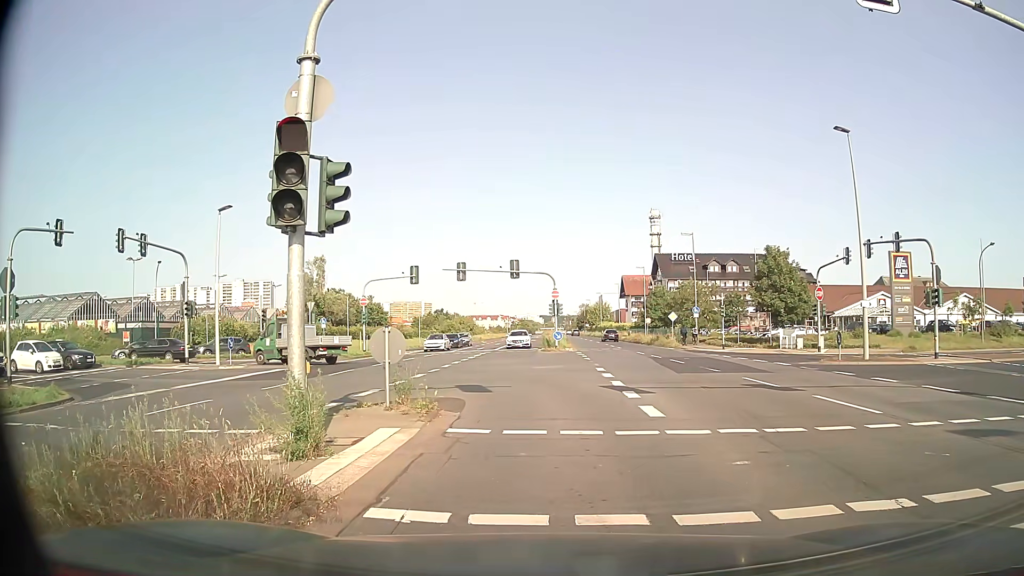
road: primary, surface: asphalt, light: Day
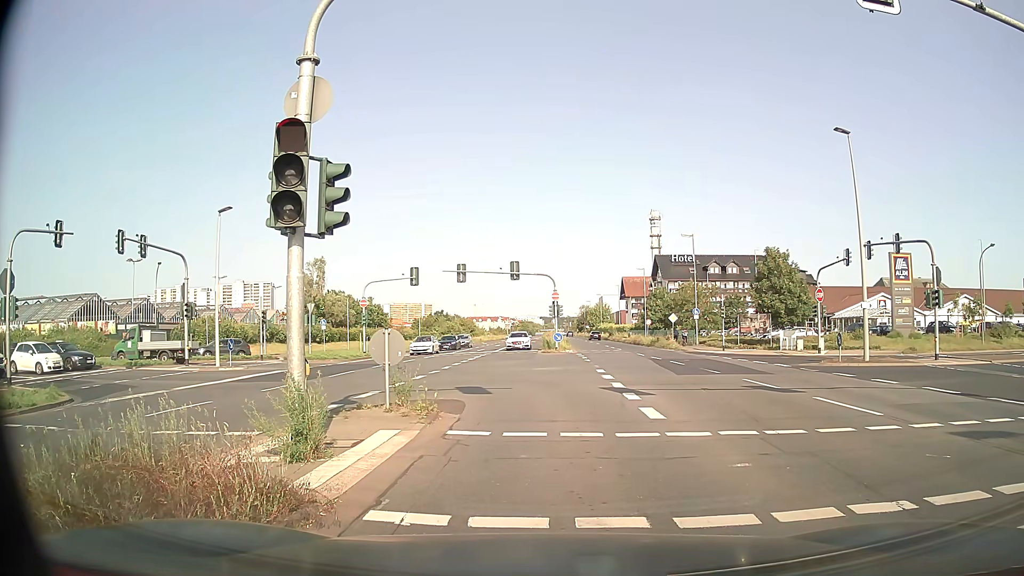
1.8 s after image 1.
(0.0, +0.1) m; 0°
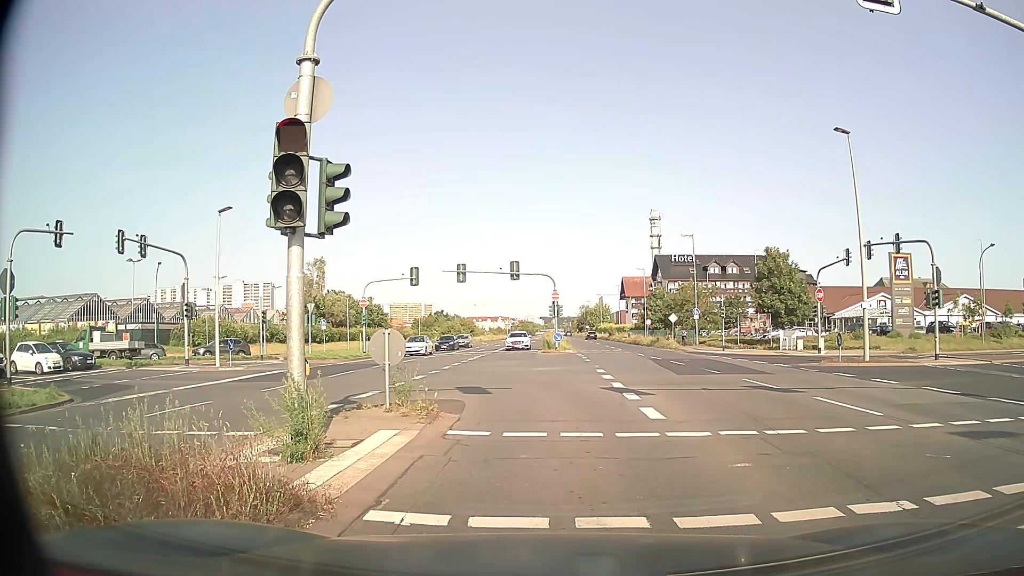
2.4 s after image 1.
(0.0, 0.0) m; 0°
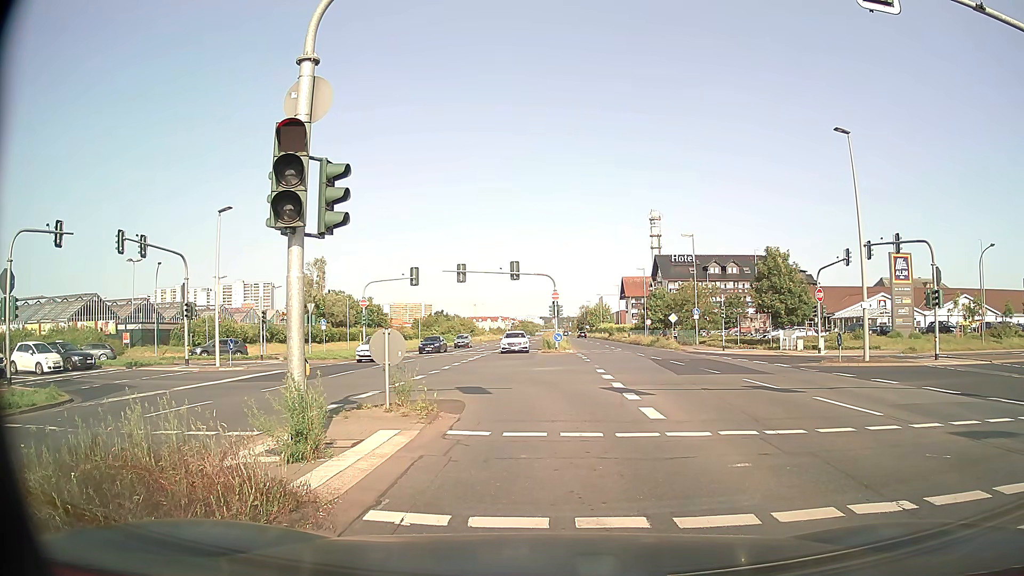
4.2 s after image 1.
(0.0, 0.0) m; 0°
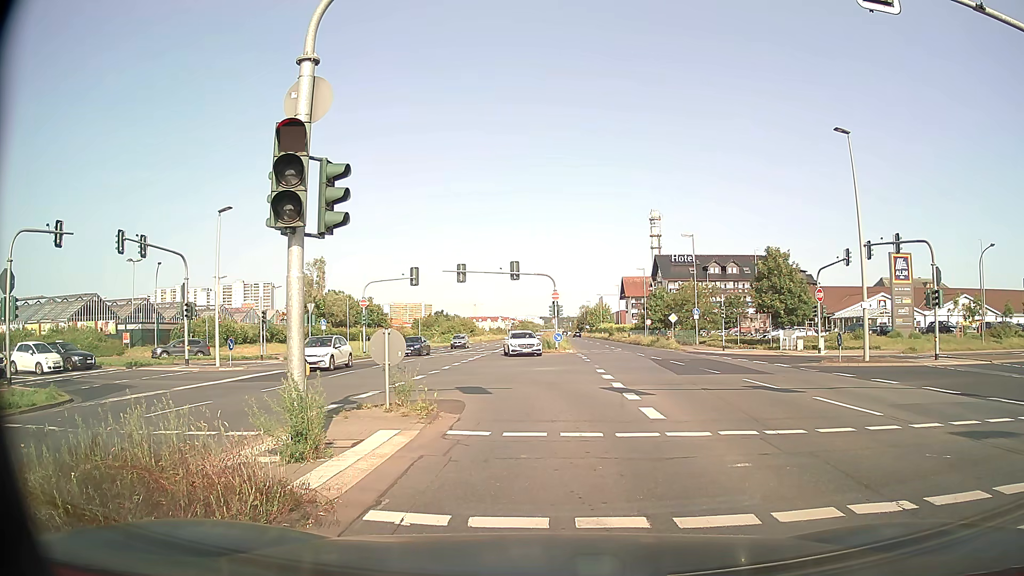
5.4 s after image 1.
(0.0, 0.0) m; 0°
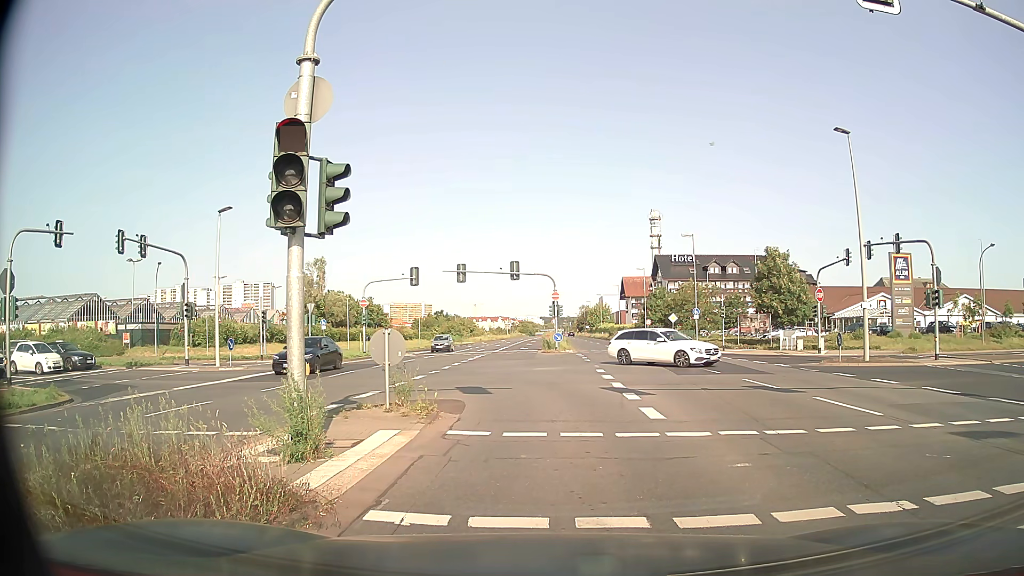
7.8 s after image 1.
(0.0, 0.0) m; 0°
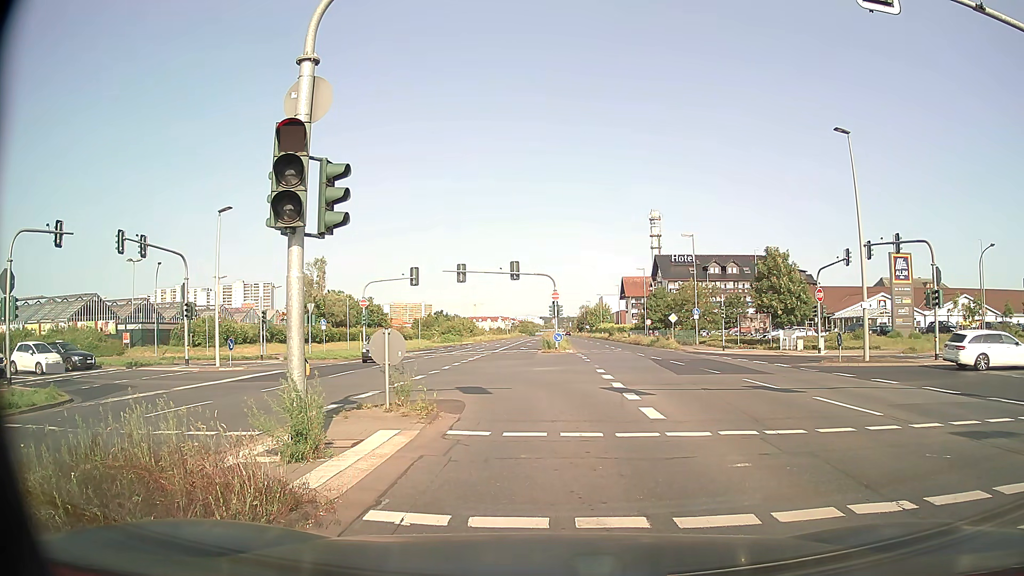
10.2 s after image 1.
(0.0, 0.0) m; 0°
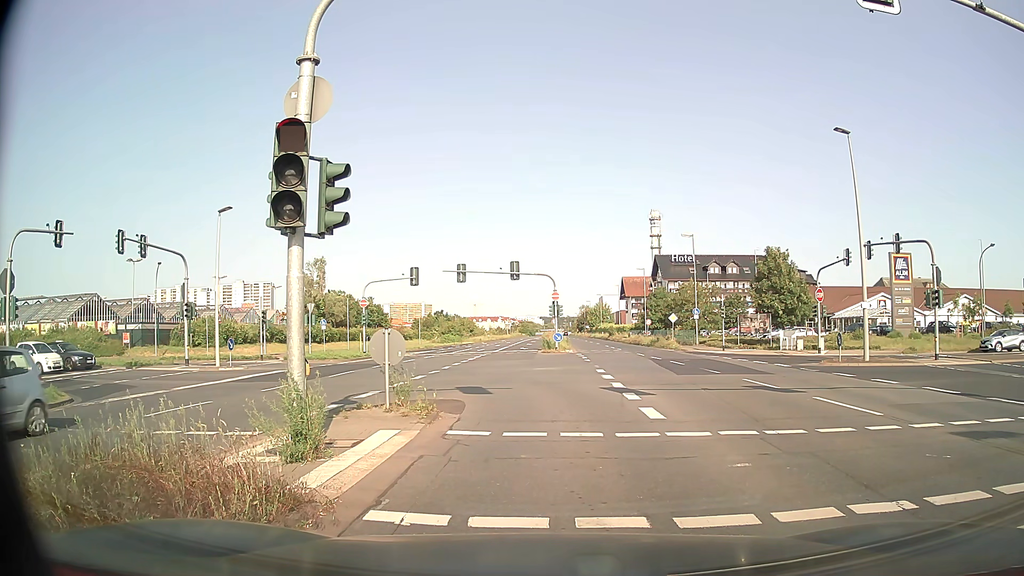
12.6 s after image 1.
(0.0, 0.0) m; 0°
(0, +10) (-1, +20) (-6, +29) (-13, +35) (-23, +39) (-33, +39) (-43, +38) (-53, +37) (-62, +36) (-72, +36) m
